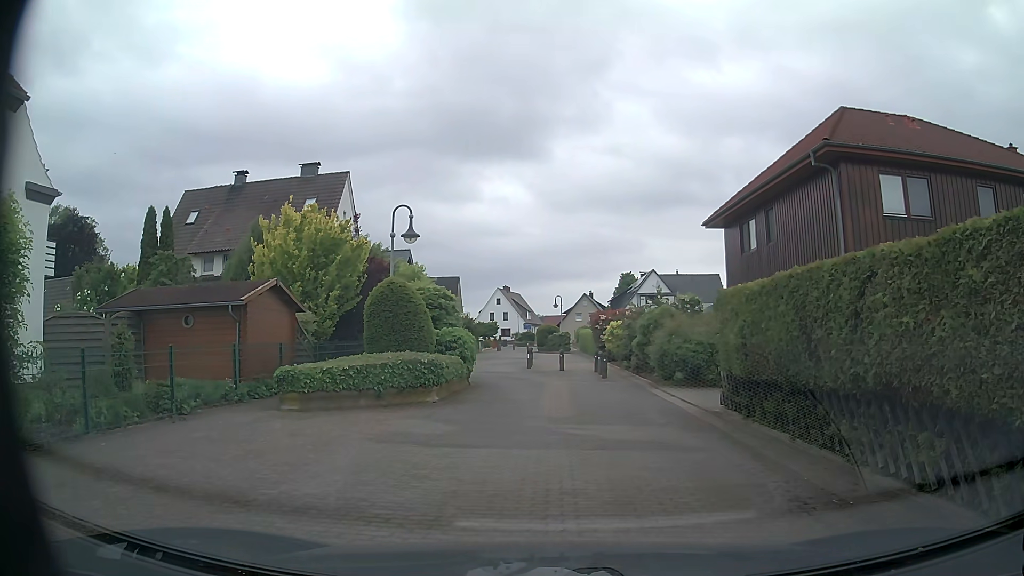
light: Day
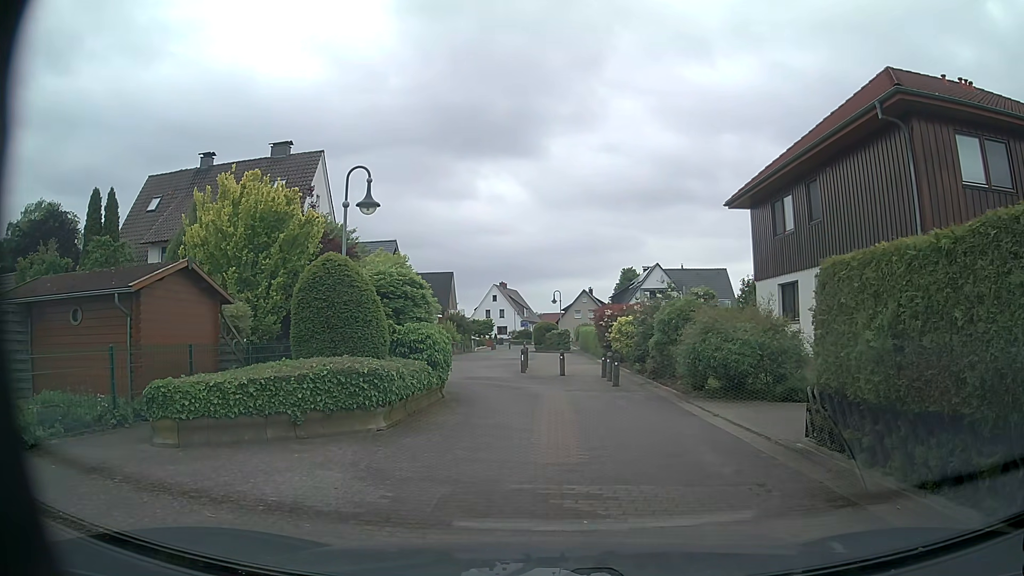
(0.0, +4.3) m; -1°
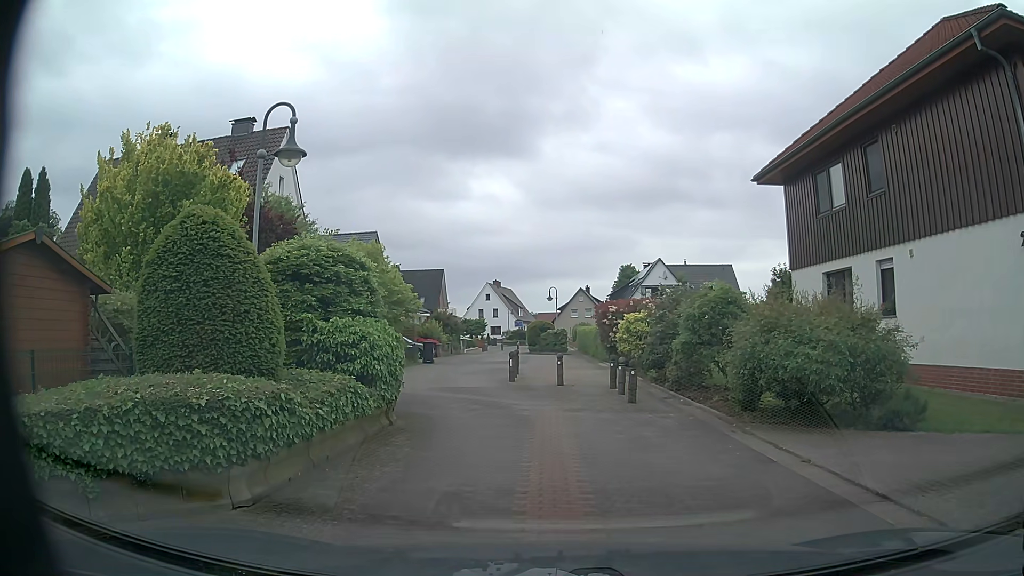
(+0.1, +4.3) m; 0°
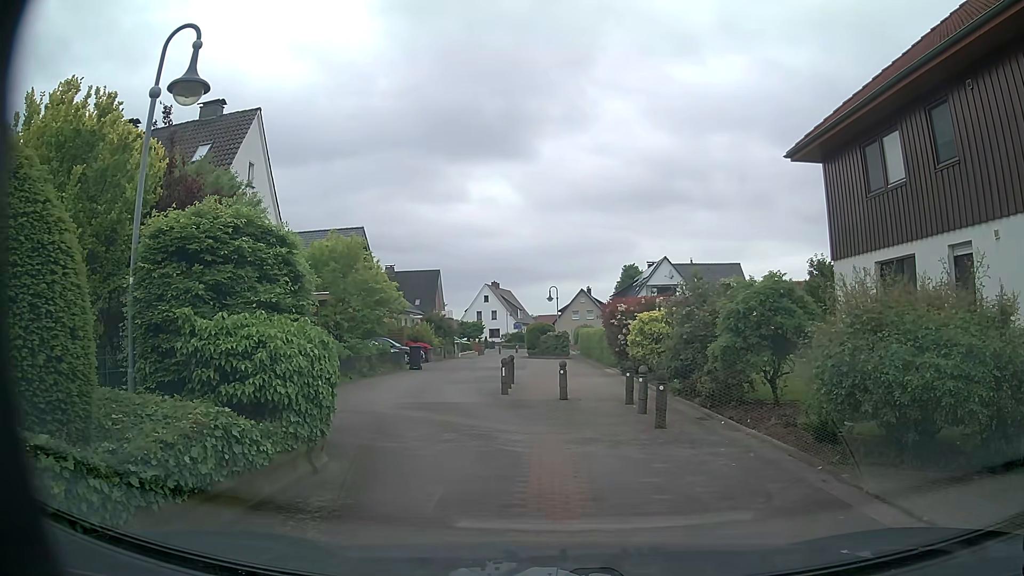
(0.0, +3.3) m; 0°
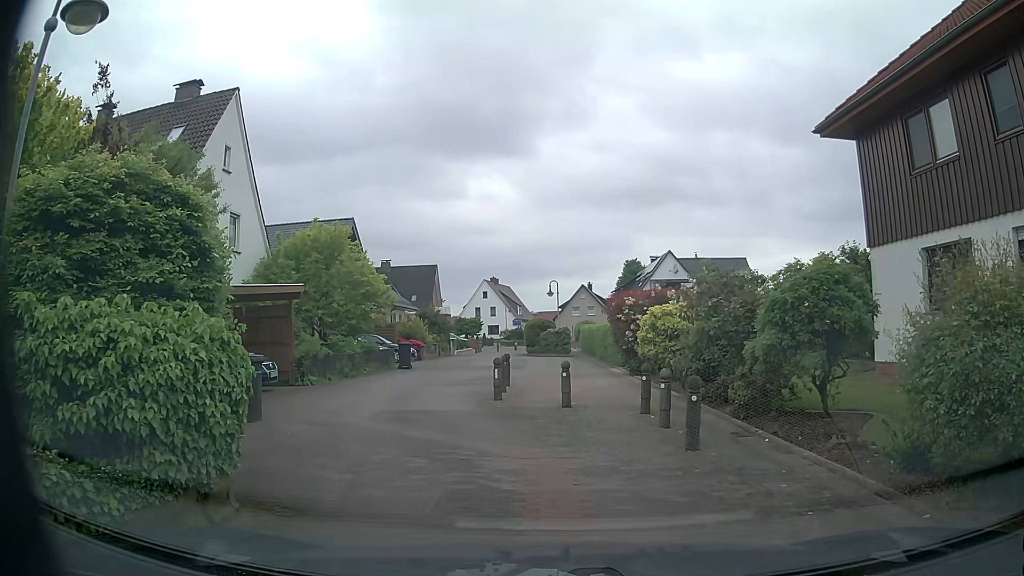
(0.0, +2.2) m; 0°
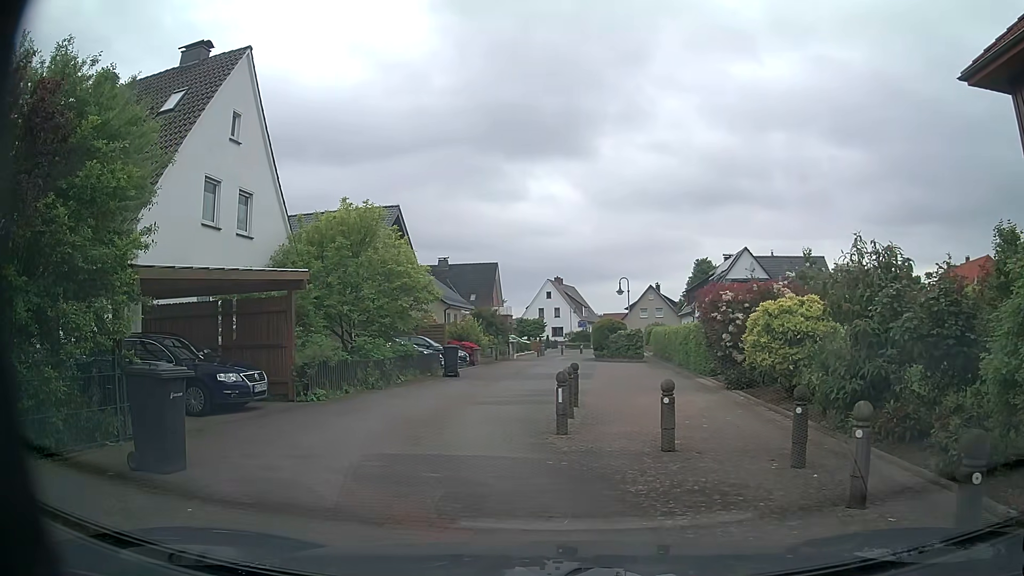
(-0.1, +4.4) m; -6°
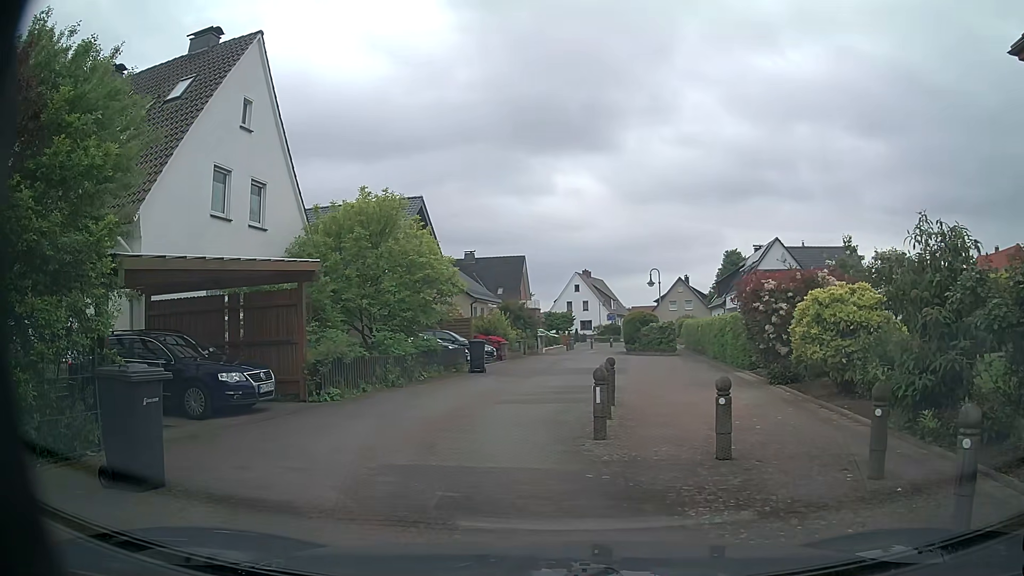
(0.0, +1.1) m; -1°
